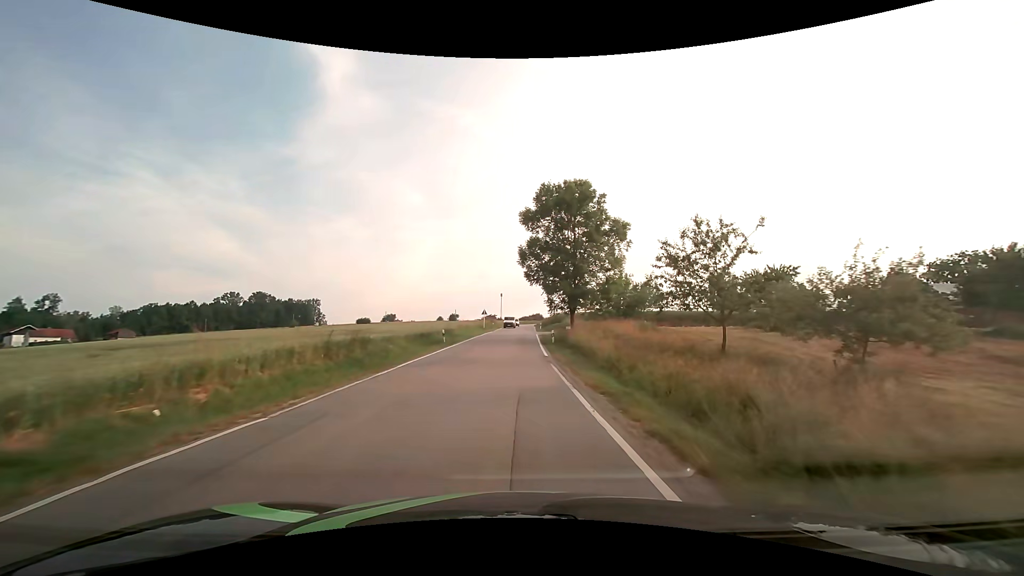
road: secondary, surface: asphalt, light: Day
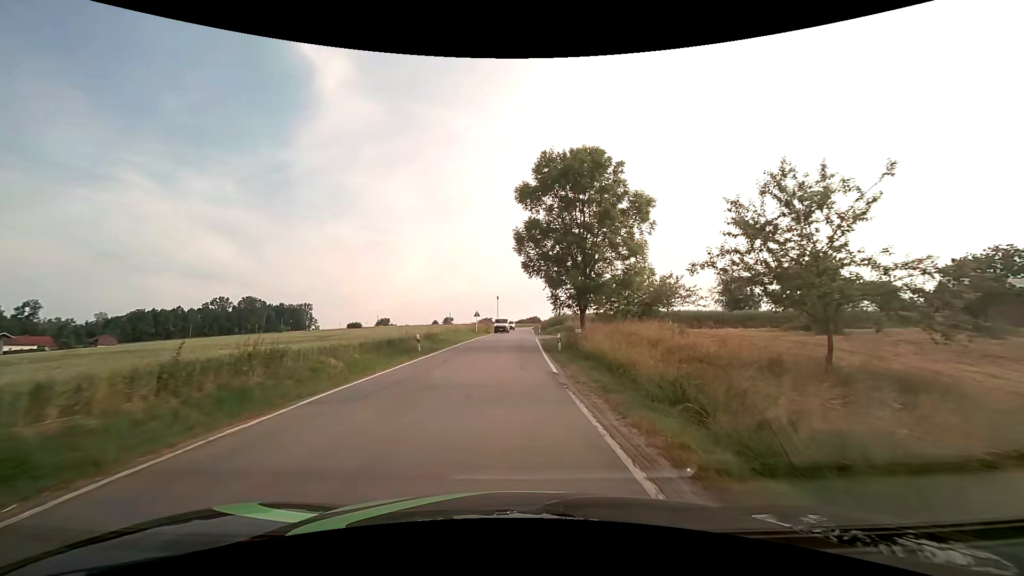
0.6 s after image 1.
(0.0, +7.3) m; 0°
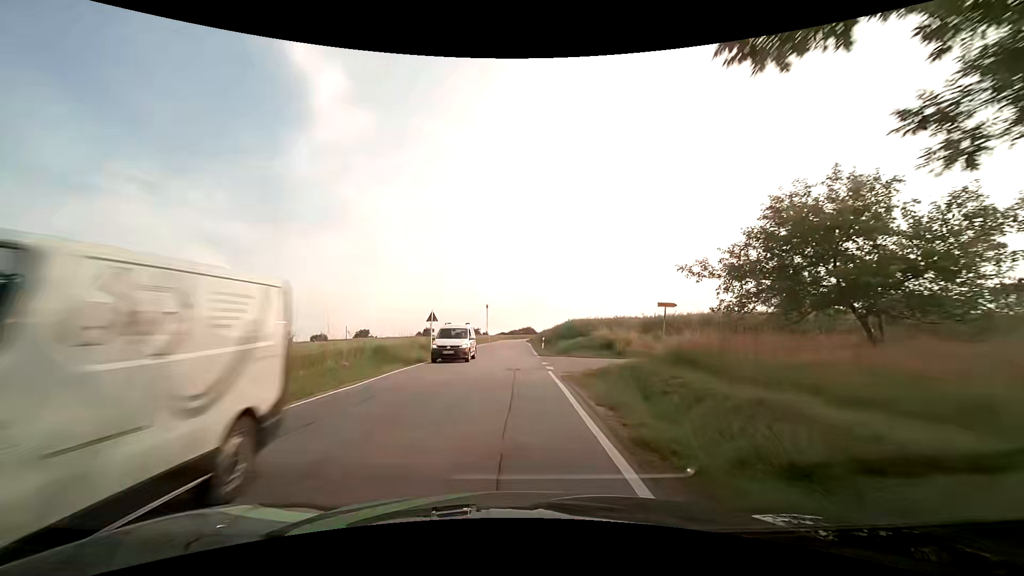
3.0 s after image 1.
(+0.2, +28.1) m; +1°
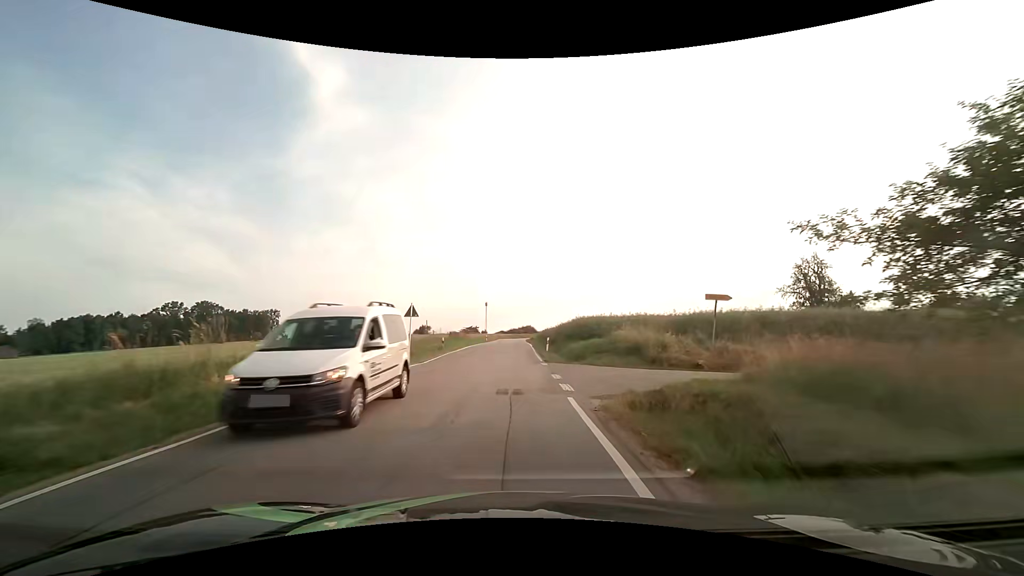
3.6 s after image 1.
(0.0, +6.8) m; 0°
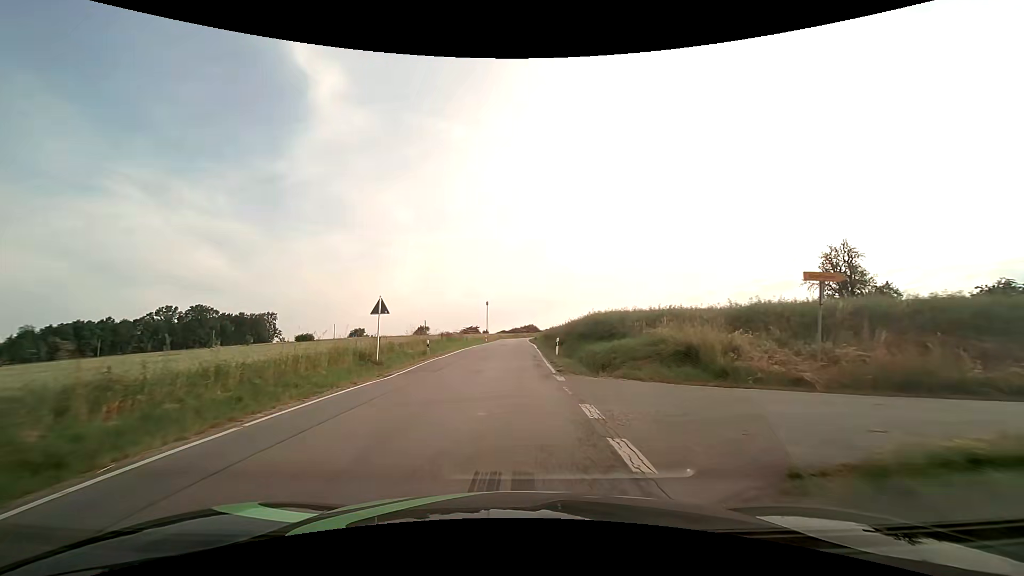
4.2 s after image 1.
(0.0, +6.8) m; 0°
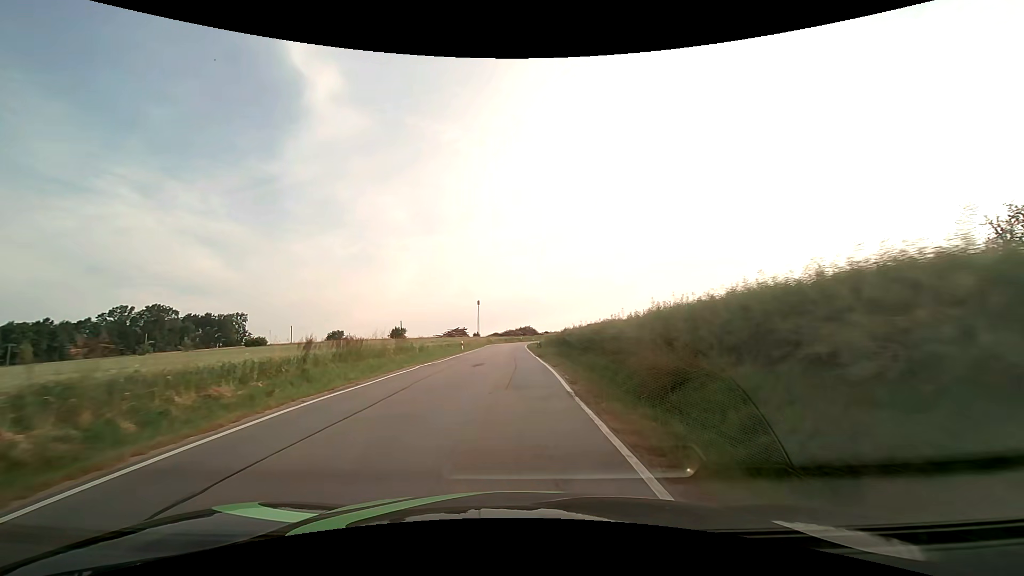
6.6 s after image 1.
(-0.1, +27.8) m; +1°
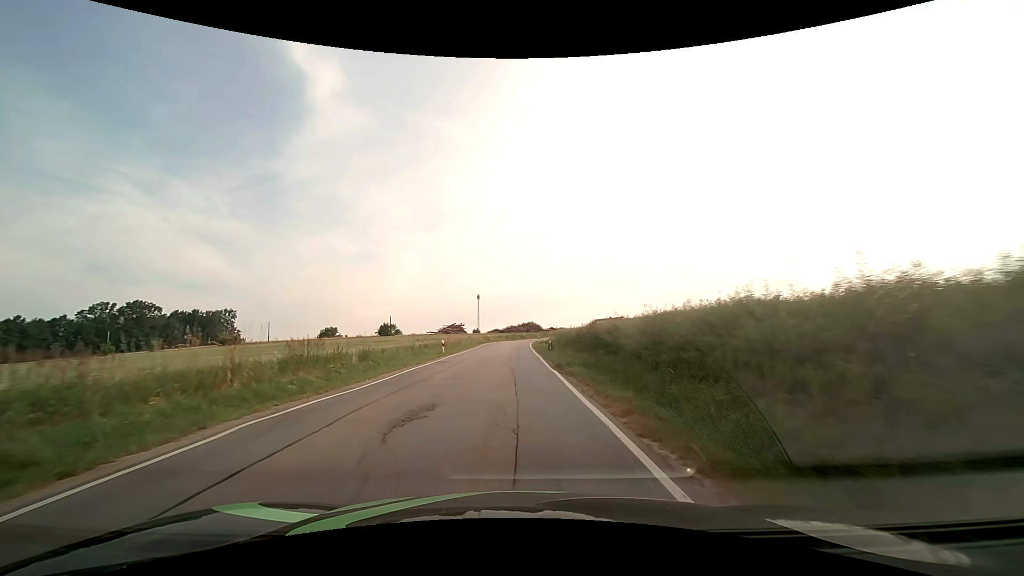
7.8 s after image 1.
(-0.1, +14.3) m; -1°
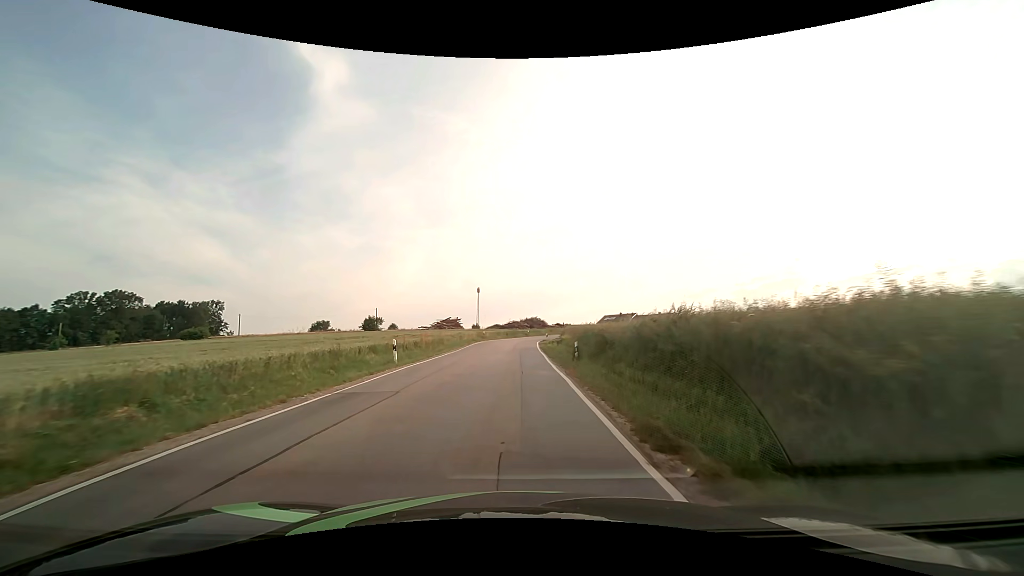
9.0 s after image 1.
(0.0, +14.7) m; 0°
(0, +10) (0, +20) (0, +30) (0, +40) (0, +50) (+1, +60) (+3, +70) (+5, +79) (+9, +89) (+13, +98) m
